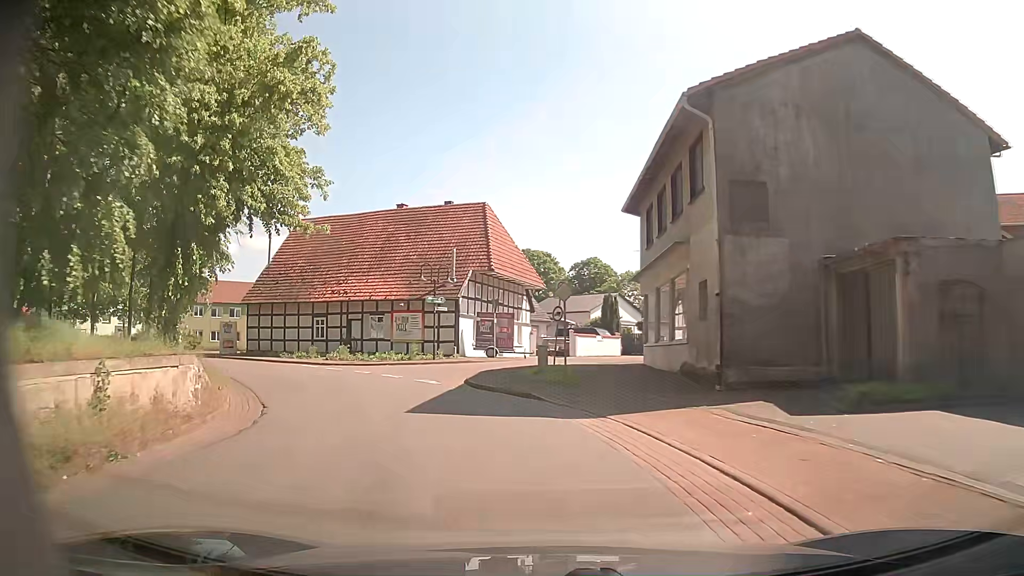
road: secondary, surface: asphalt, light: Day
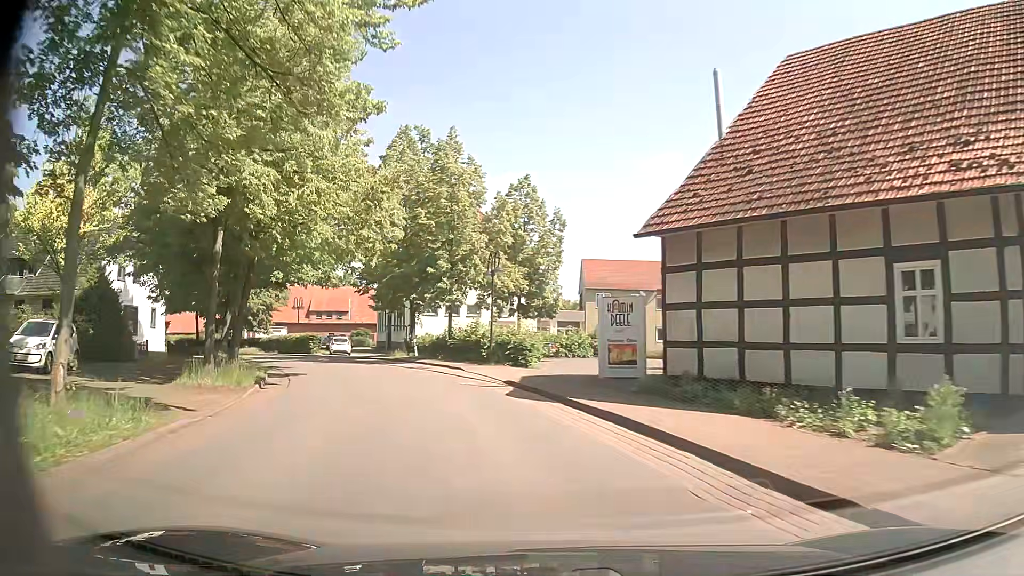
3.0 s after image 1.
(-11.3, +27.7) m; -42°
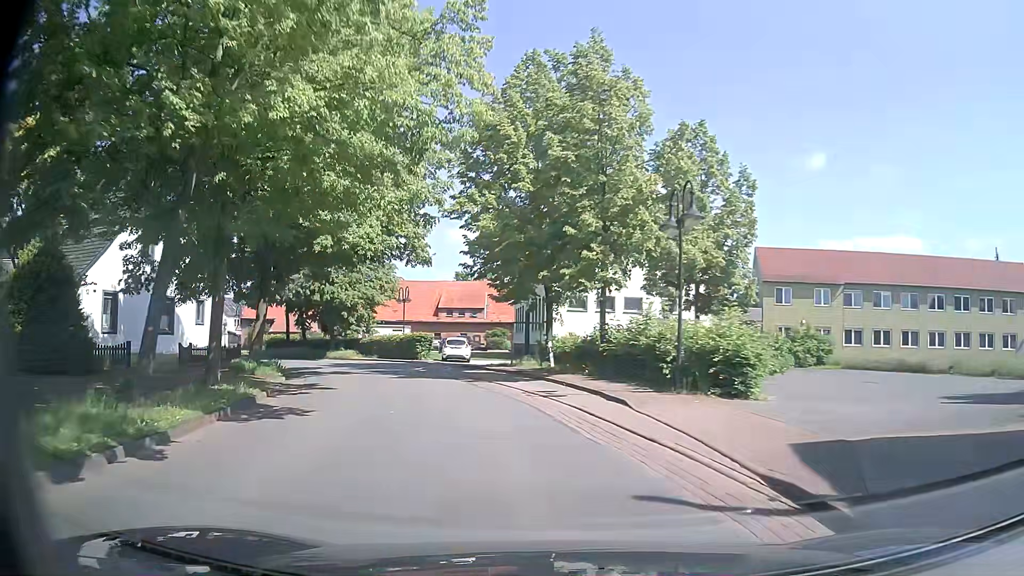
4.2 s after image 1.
(-1.5, +12.8) m; -13°
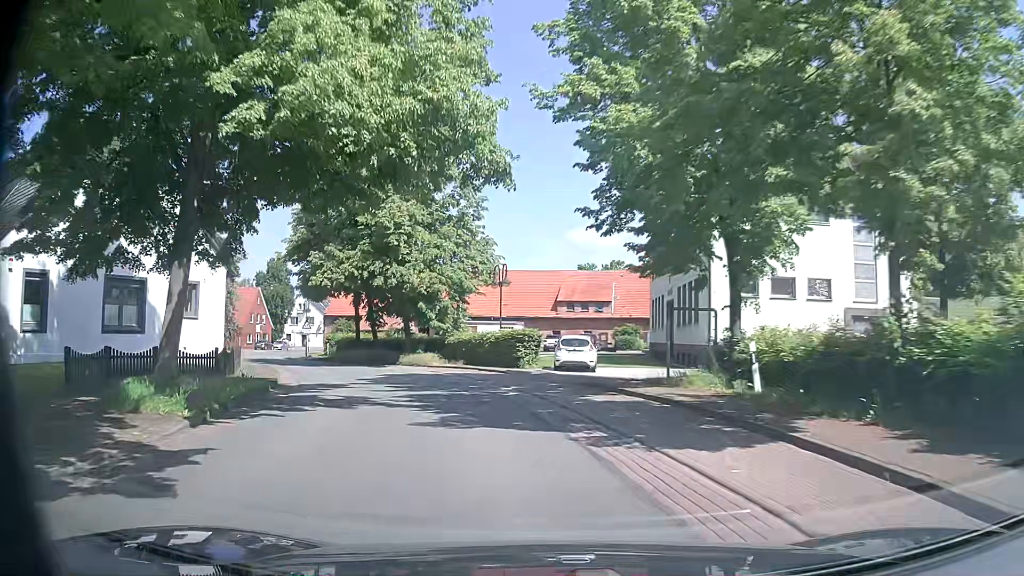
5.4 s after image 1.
(-1.0, +13.2) m; -9°
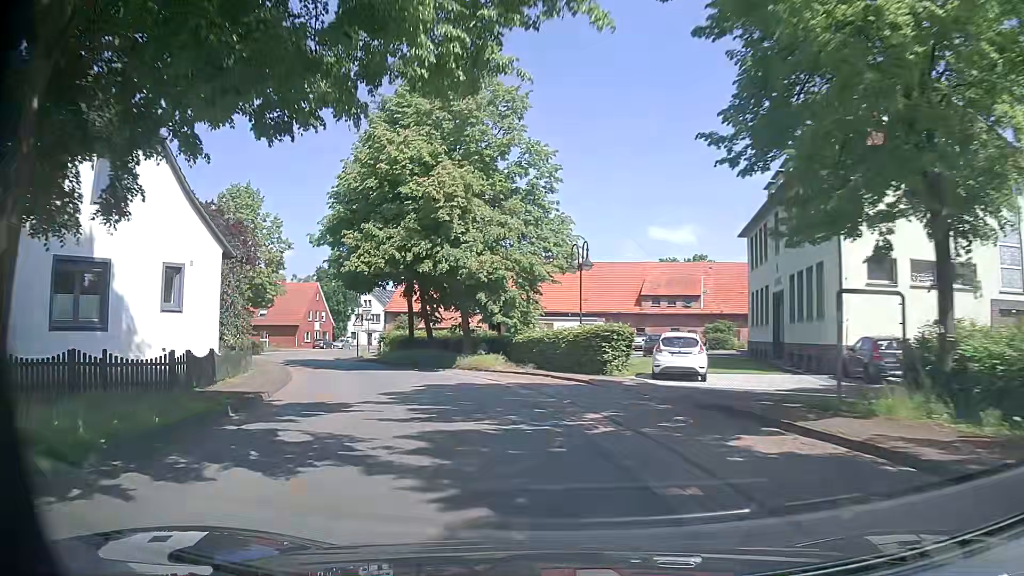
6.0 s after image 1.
(-0.4, +6.7) m; -6°
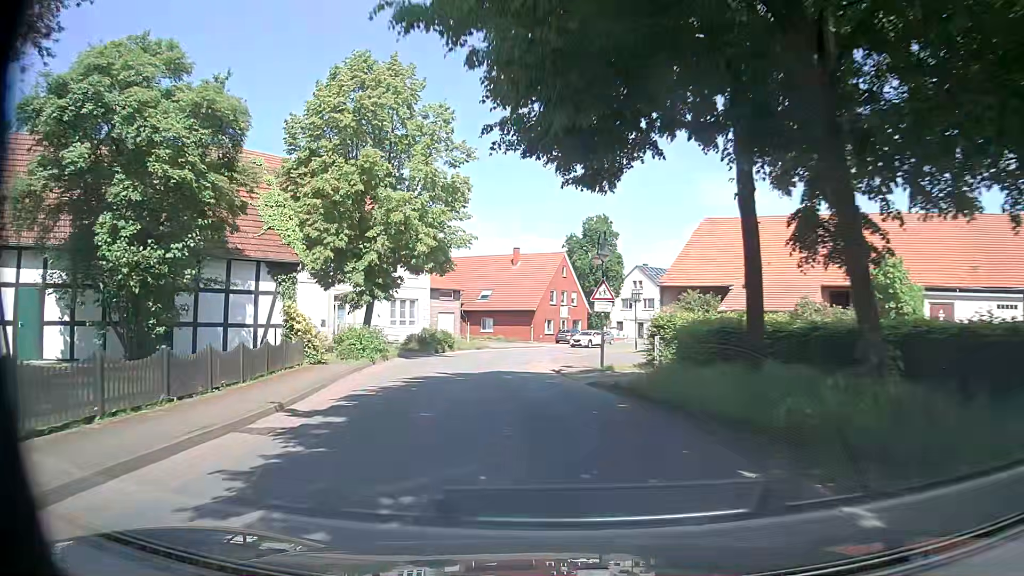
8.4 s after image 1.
(-6.3, +26.6) m; -23°
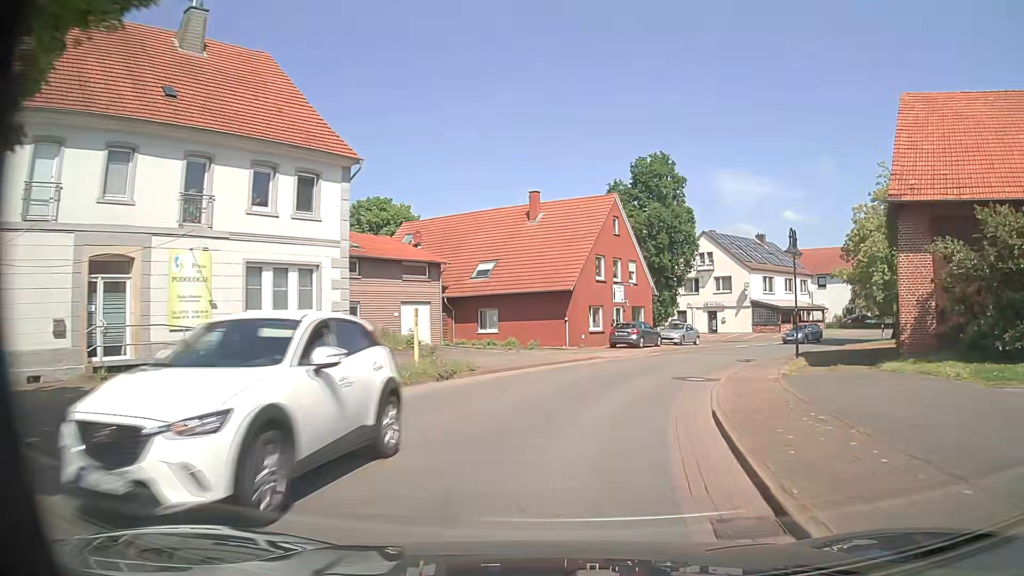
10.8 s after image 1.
(-1.9, +28.5) m; -2°
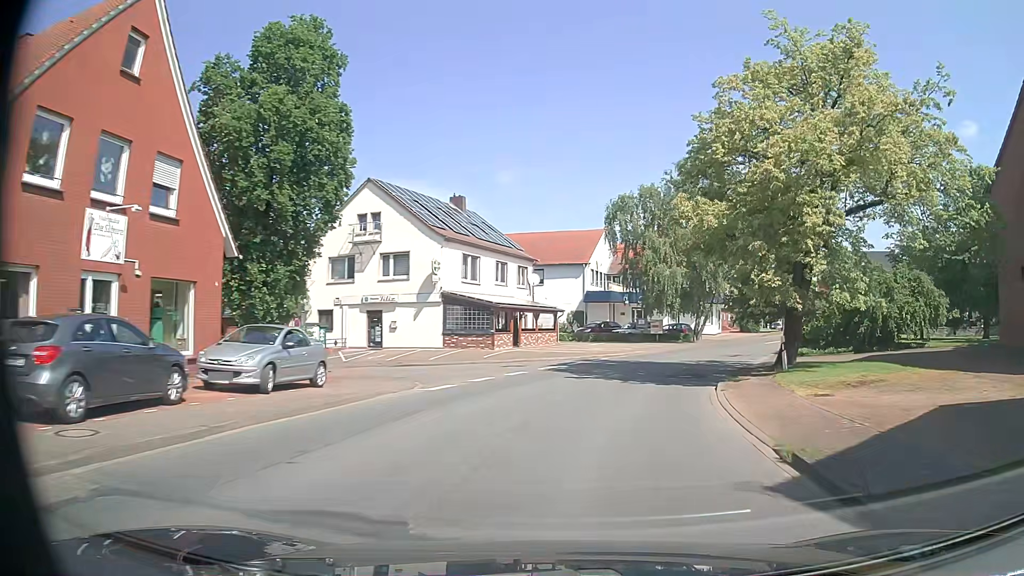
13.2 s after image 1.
(+5.9, +27.0) m; +29°
(0, +10) (+2, +20) (+5, +29) (+9, +39) (+14, +47) (+20, +55) (+27, +62) (+35, +69) (+40, +77) (+40, +87) m
